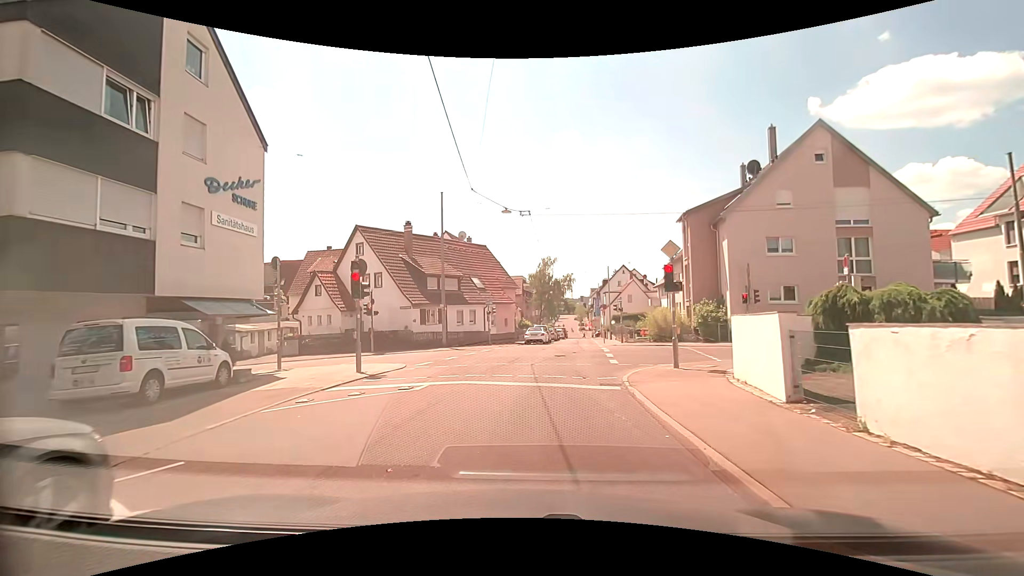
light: Day
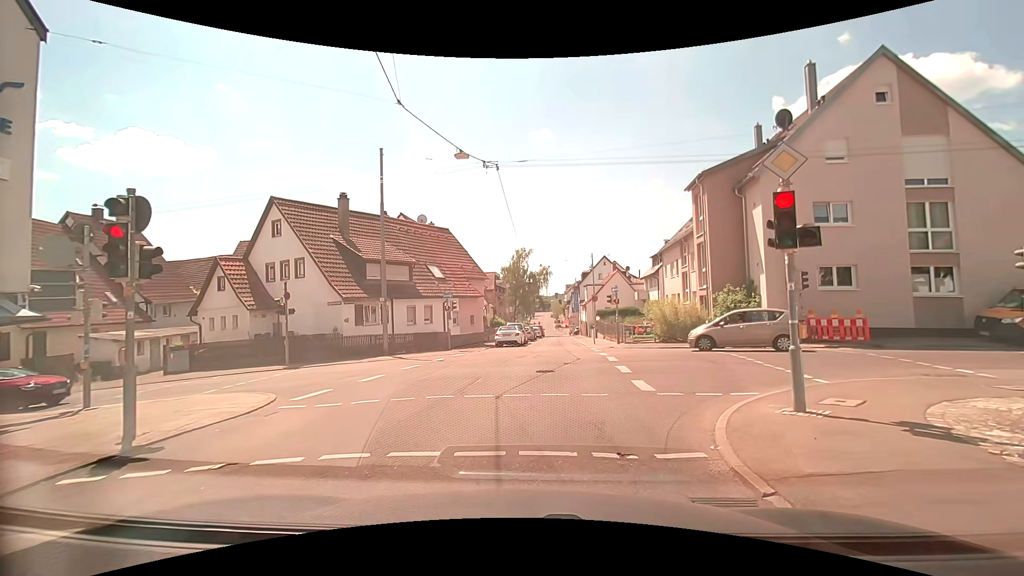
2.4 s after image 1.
(0.0, +7.6) m; +1°
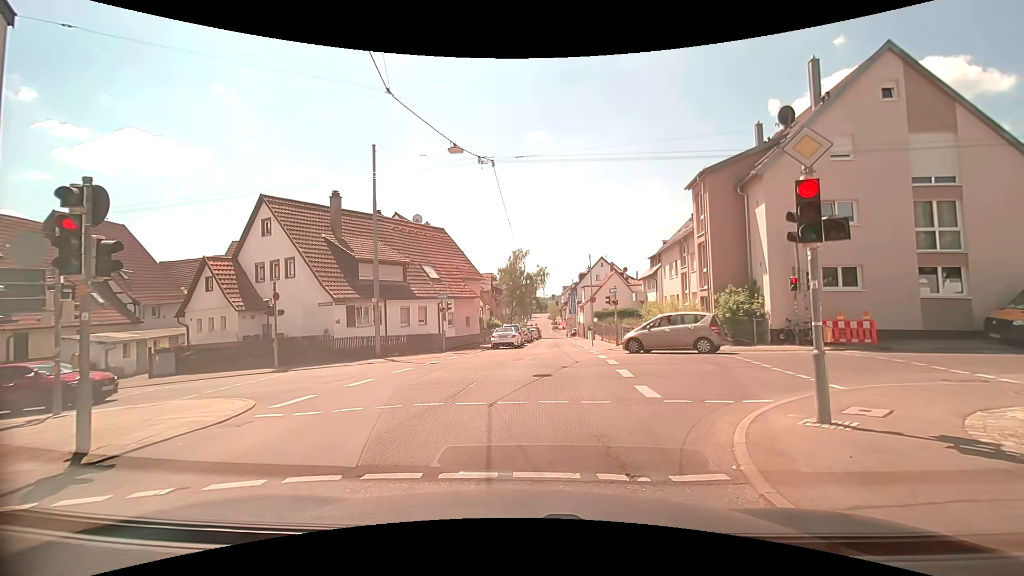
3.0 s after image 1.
(0.0, +0.6) m; 0°
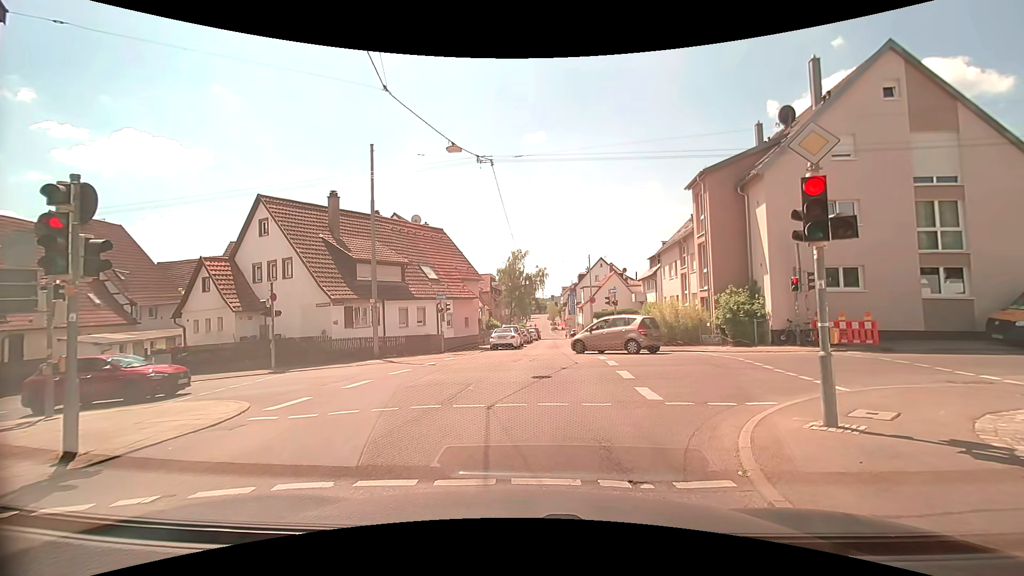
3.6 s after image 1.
(0.0, +0.2) m; 0°
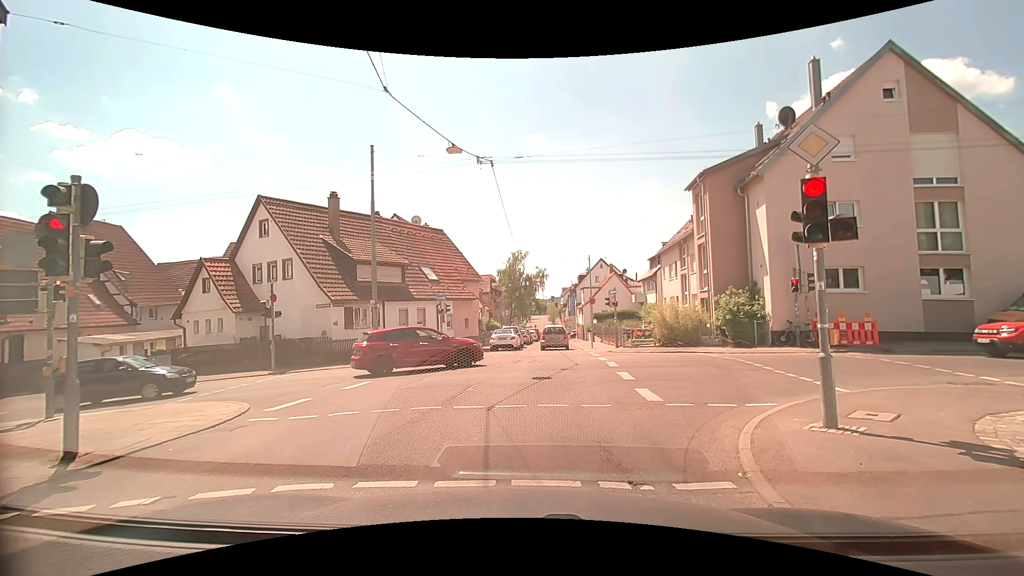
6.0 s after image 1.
(0.0, +0.1) m; 0°
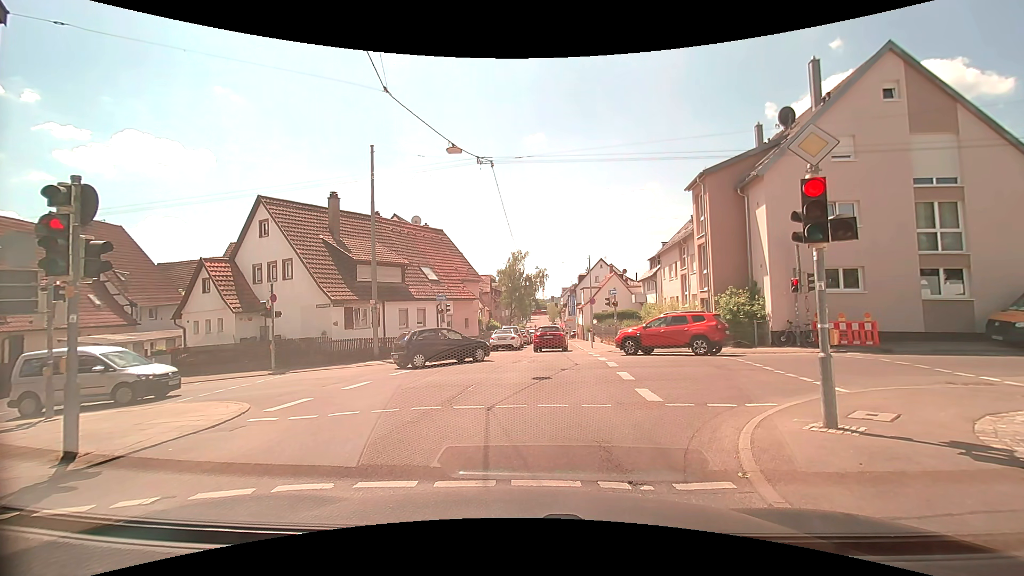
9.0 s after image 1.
(0.0, 0.0) m; 0°
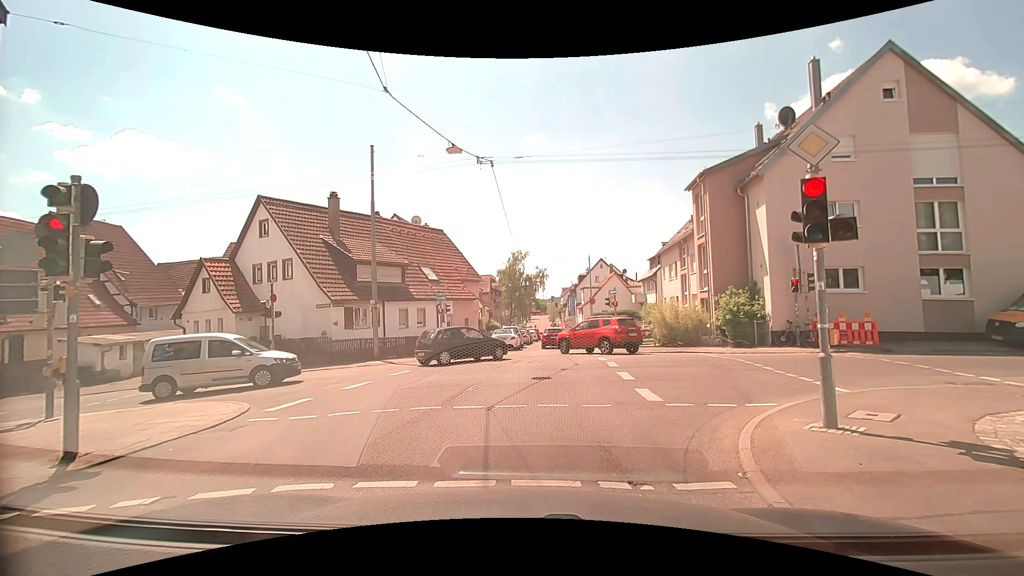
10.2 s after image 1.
(0.0, 0.0) m; 0°
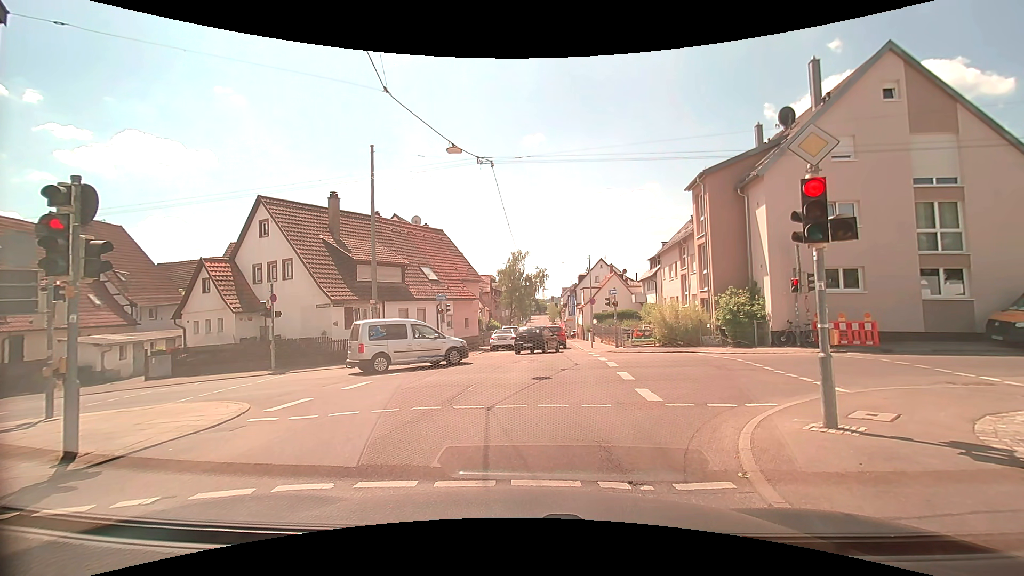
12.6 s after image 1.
(0.0, 0.0) m; 0°
